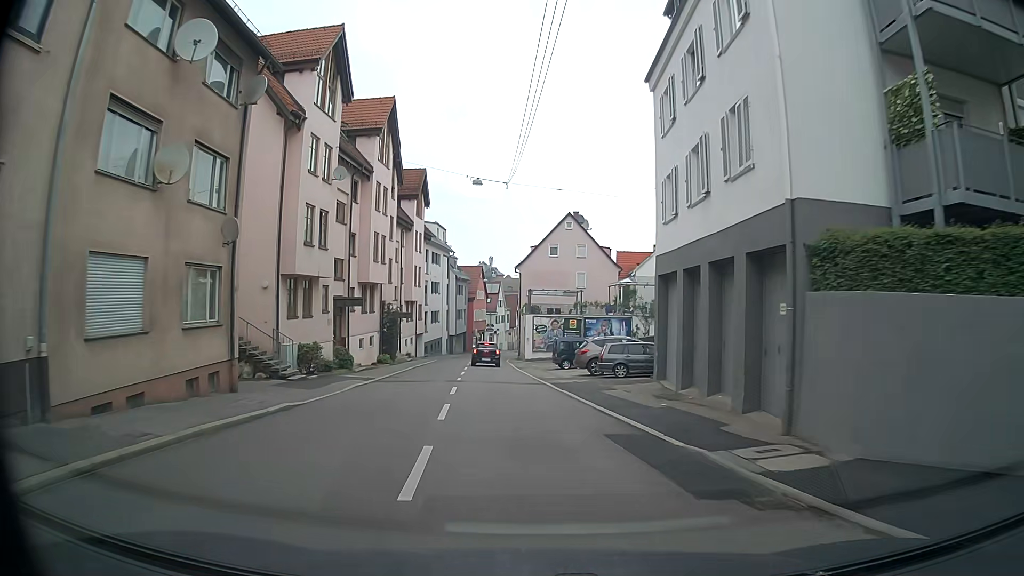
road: secondary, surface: asphalt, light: Day
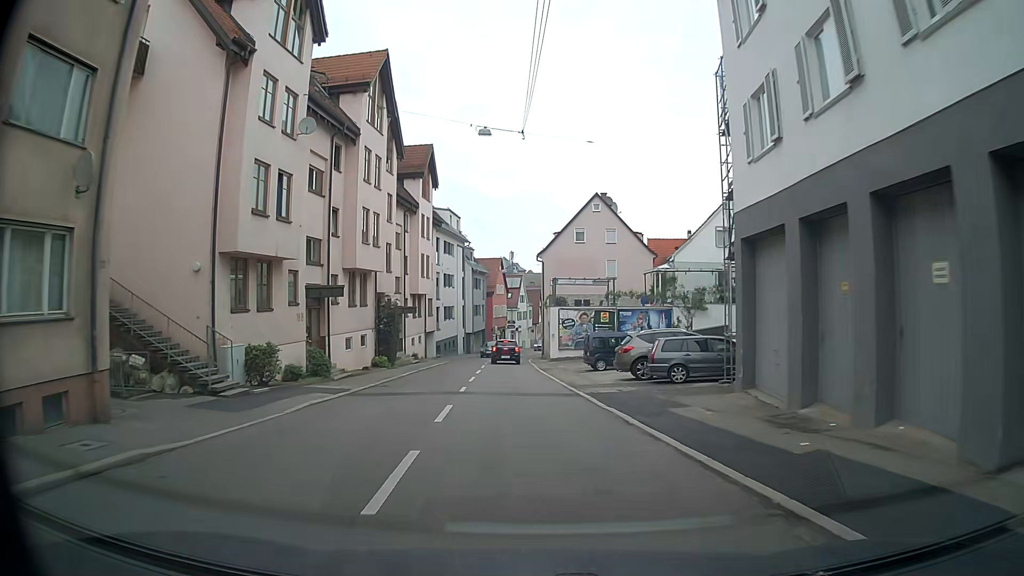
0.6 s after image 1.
(-0.2, +6.8) m; -2°
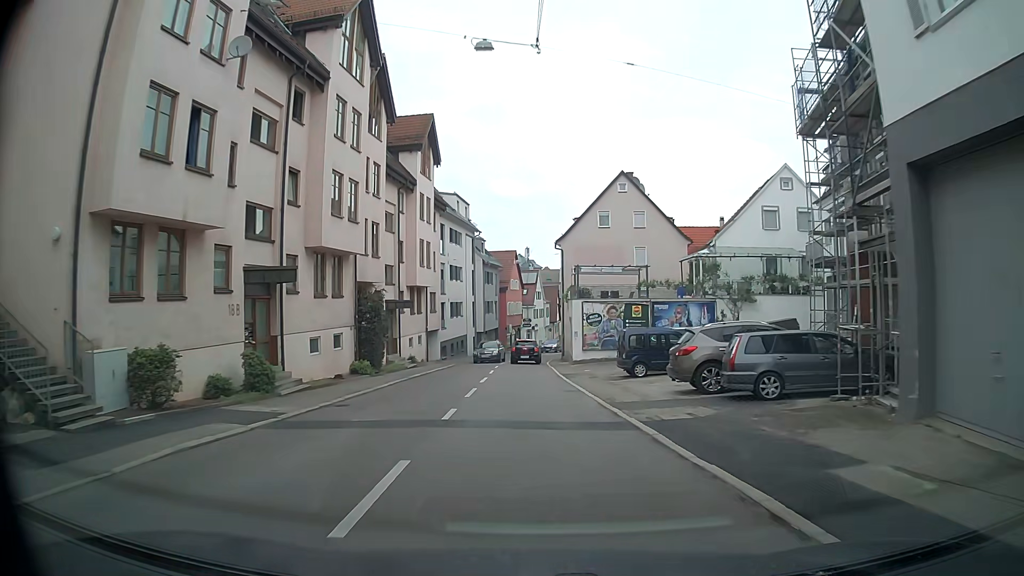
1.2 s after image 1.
(-0.1, +6.8) m; -2°
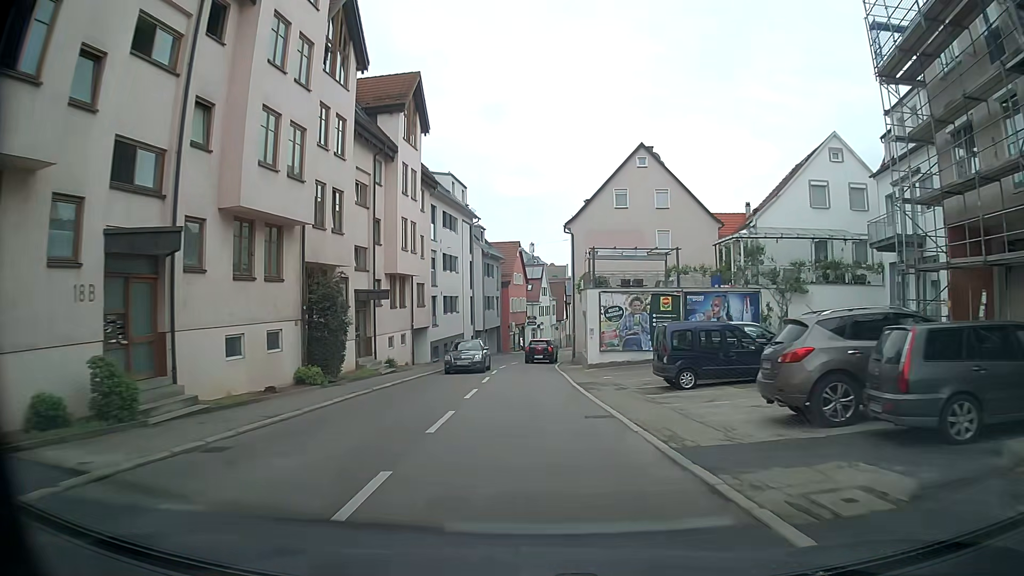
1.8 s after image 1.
(0.0, +6.8) m; +1°
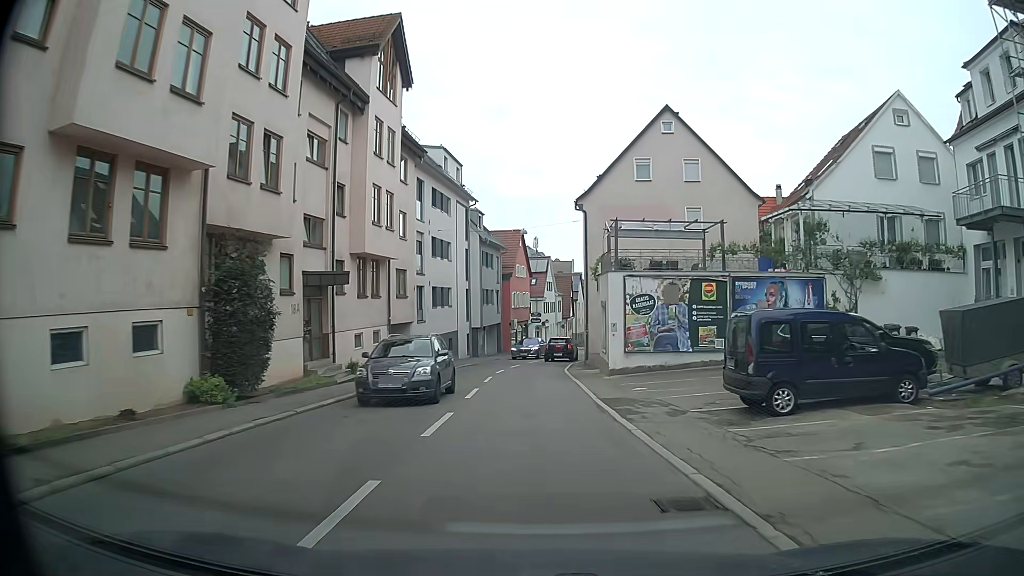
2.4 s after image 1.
(-0.1, +6.8) m; -2°
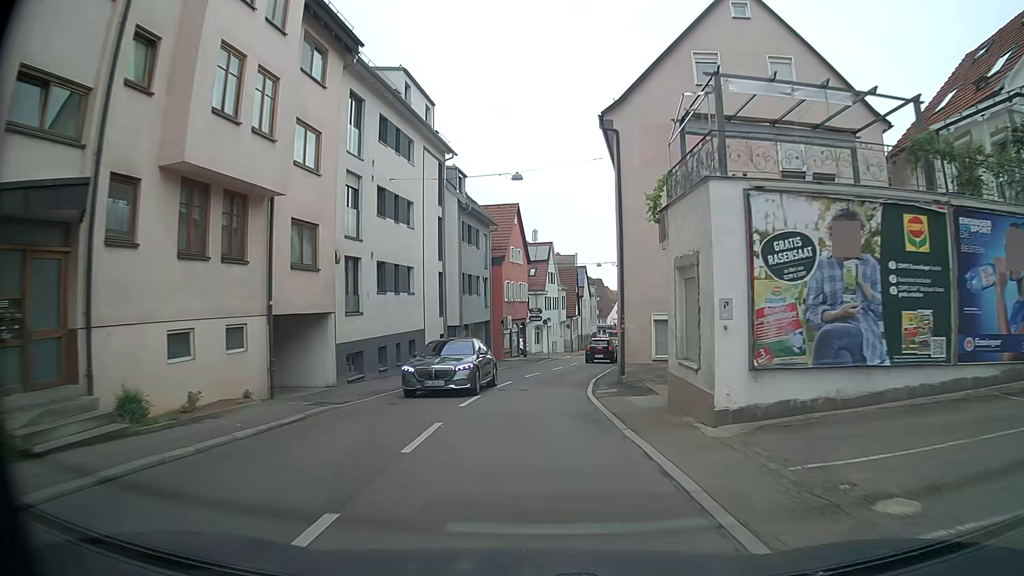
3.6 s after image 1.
(+0.1, +13.5) m; +1°
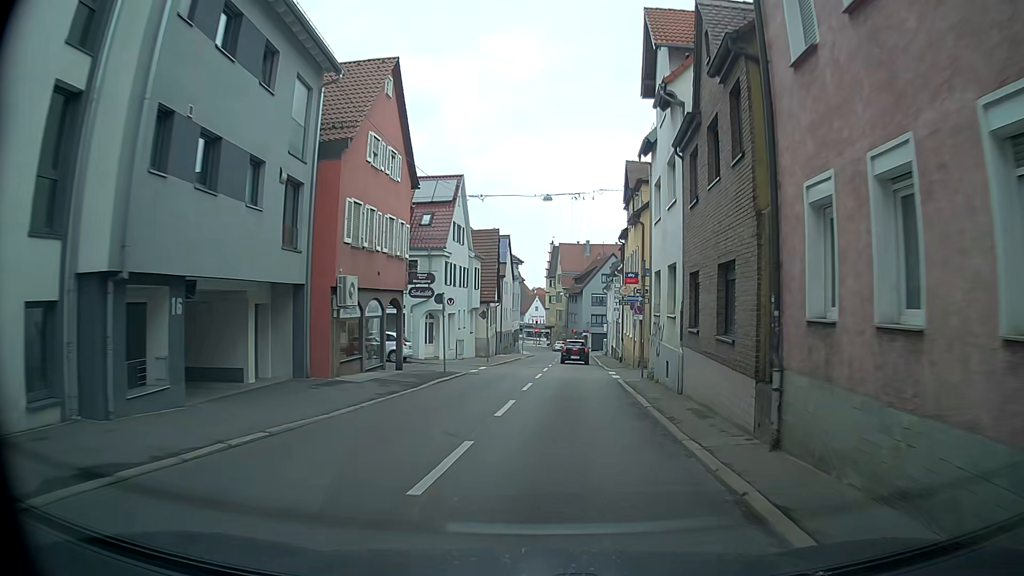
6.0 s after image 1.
(+0.4, +26.7) m; +5°
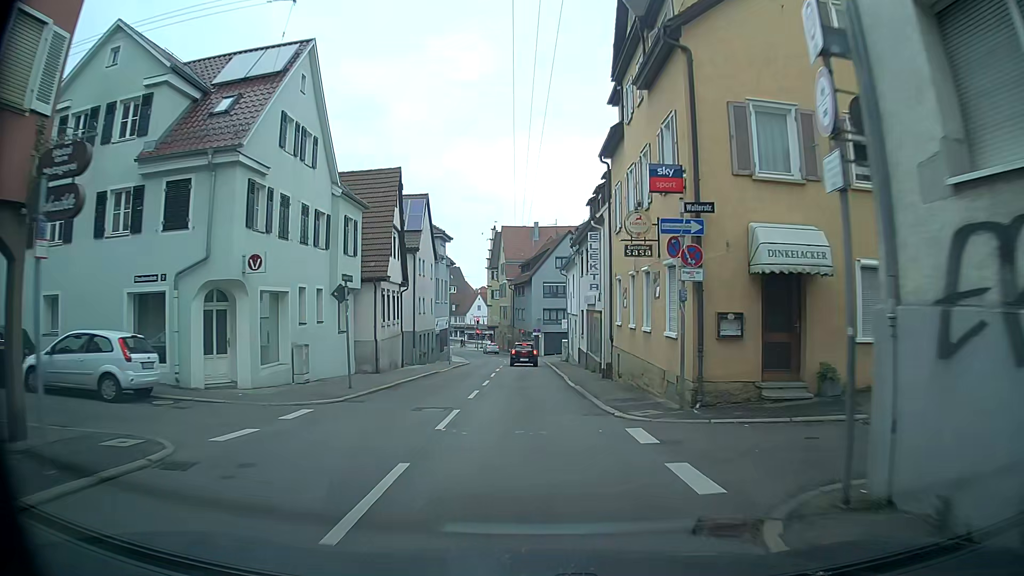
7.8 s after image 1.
(+0.9, +19.6) m; +7°
